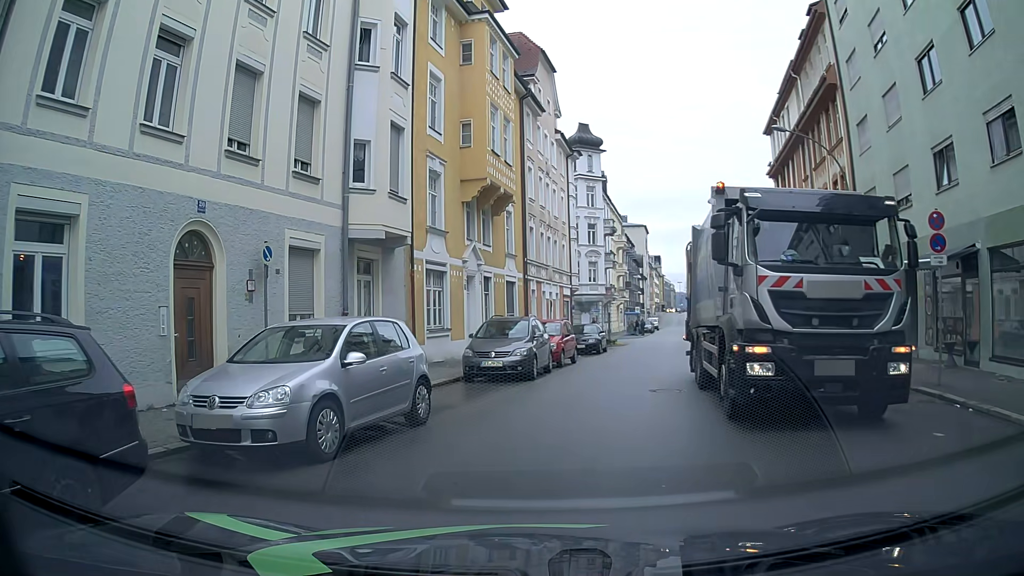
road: tertiary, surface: asphalt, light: Day
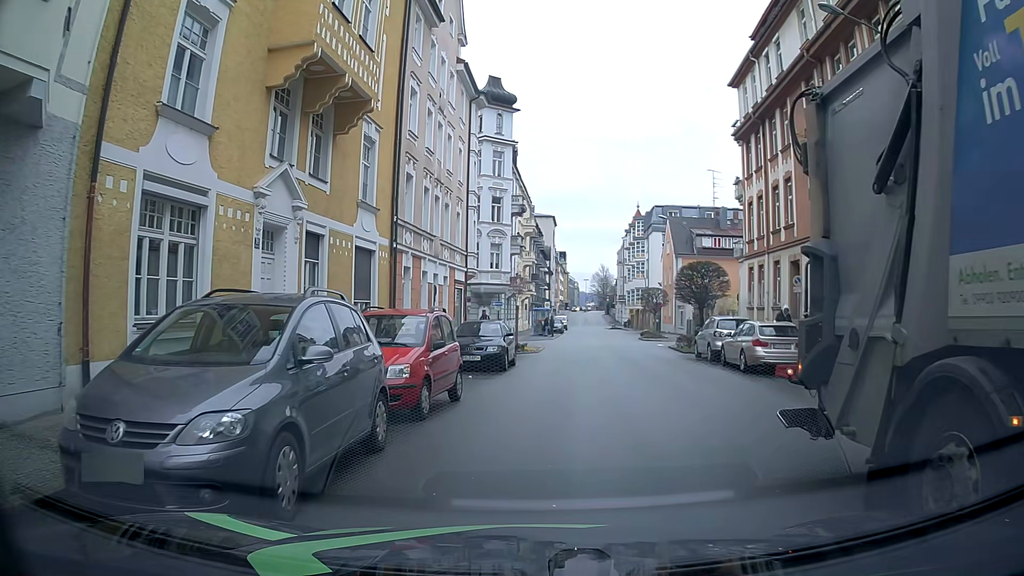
(+1.1, +12.0) m; +8°
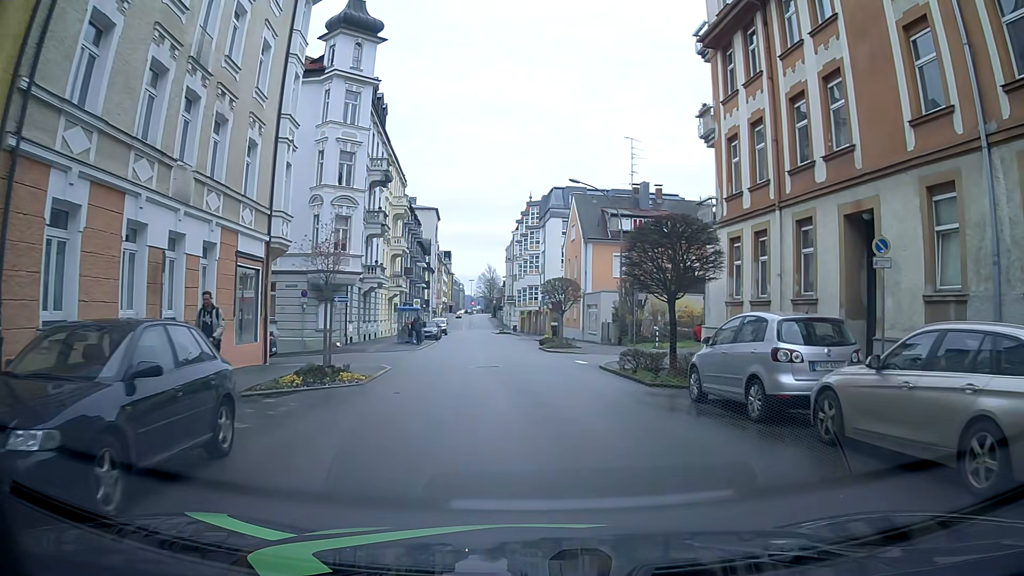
(+1.1, +14.7) m; +11°
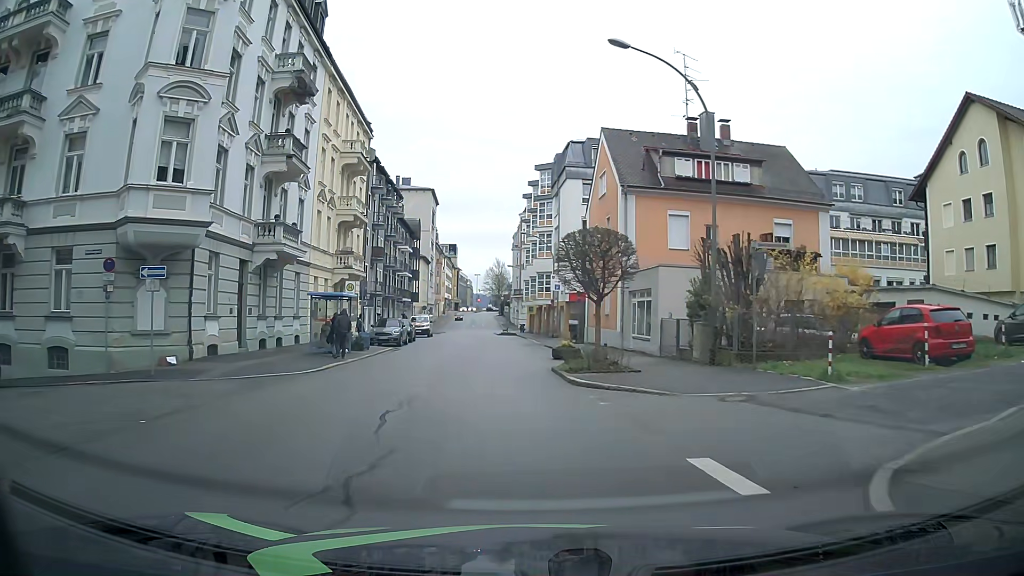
(-0.6, +18.7) m; -4°
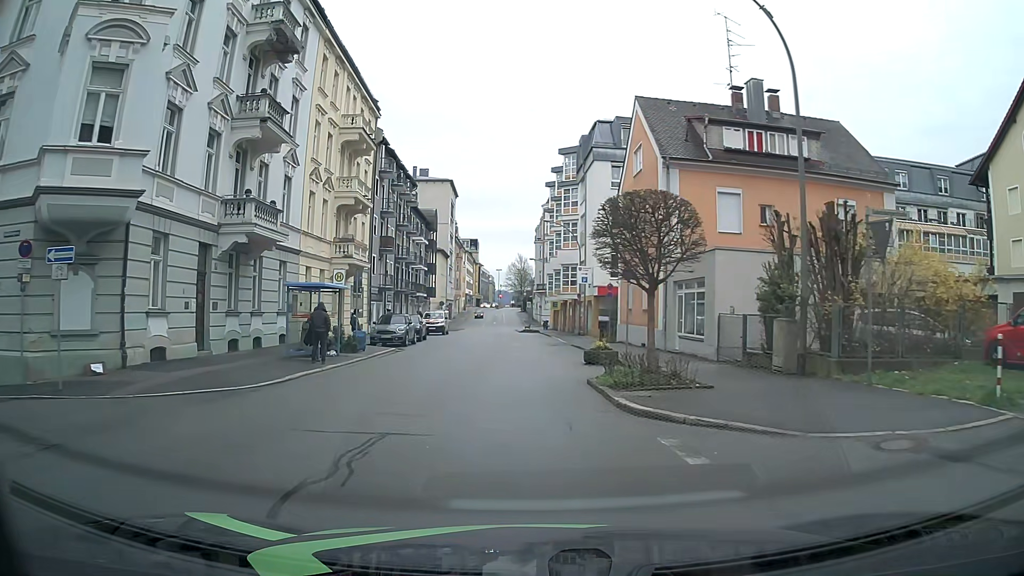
(0.0, +4.9) m; 0°
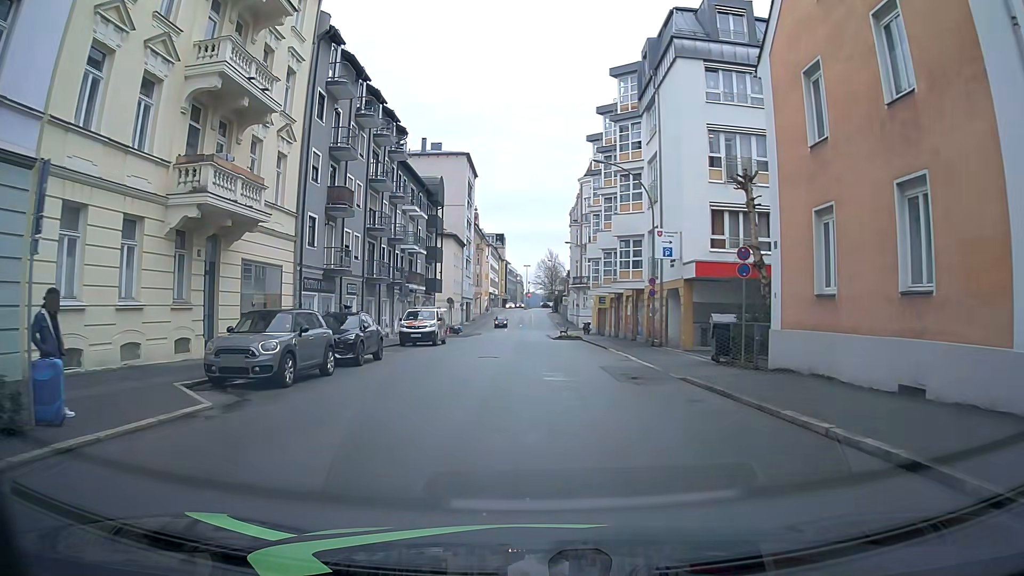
(-0.7, +19.6) m; -2°
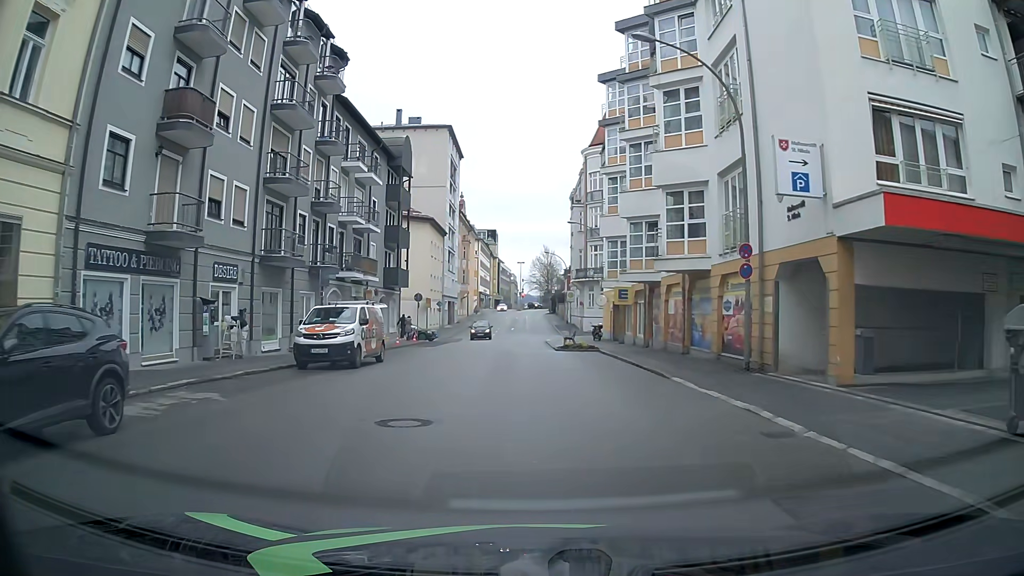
(-0.2, +14.5) m; -1°
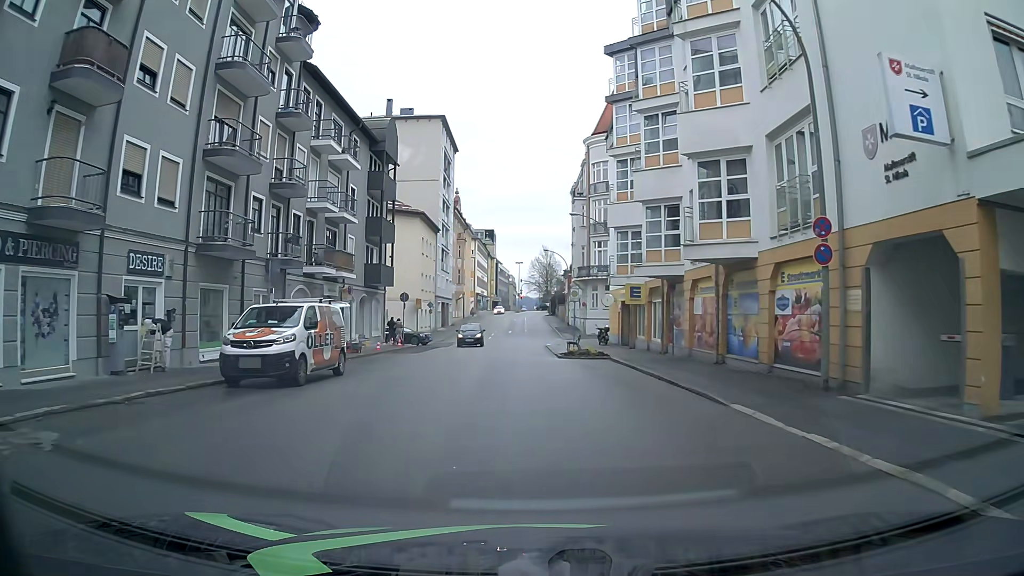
(+0.1, +4.8) m; 0°
(0, +10) (0, +20) (0, +30) (0, +40) (0, +50) (+1, +60) (+1, +70) (+1, +80) (+1, +90) (+1, +100) m
